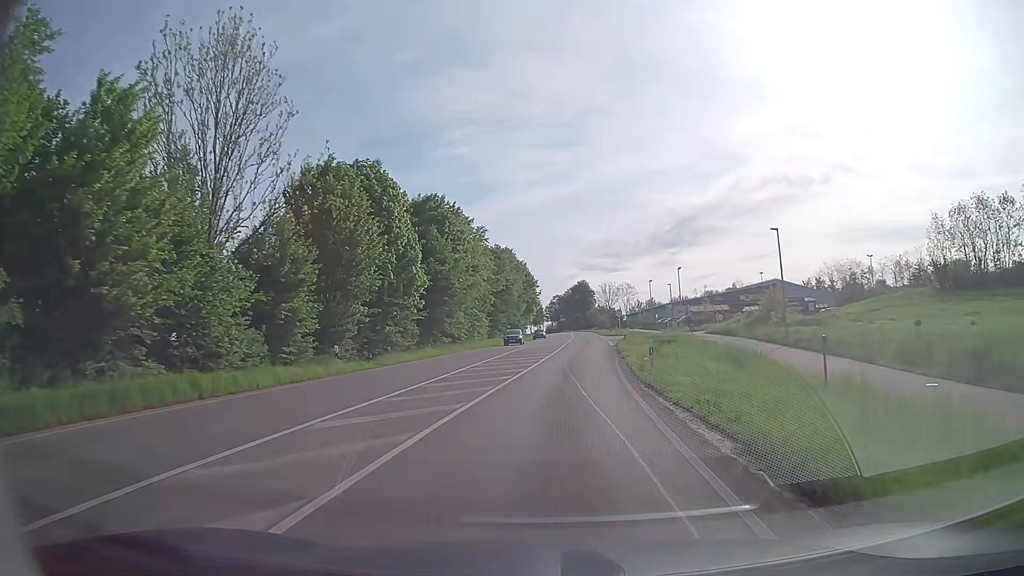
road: secondary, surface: asphalt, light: Day
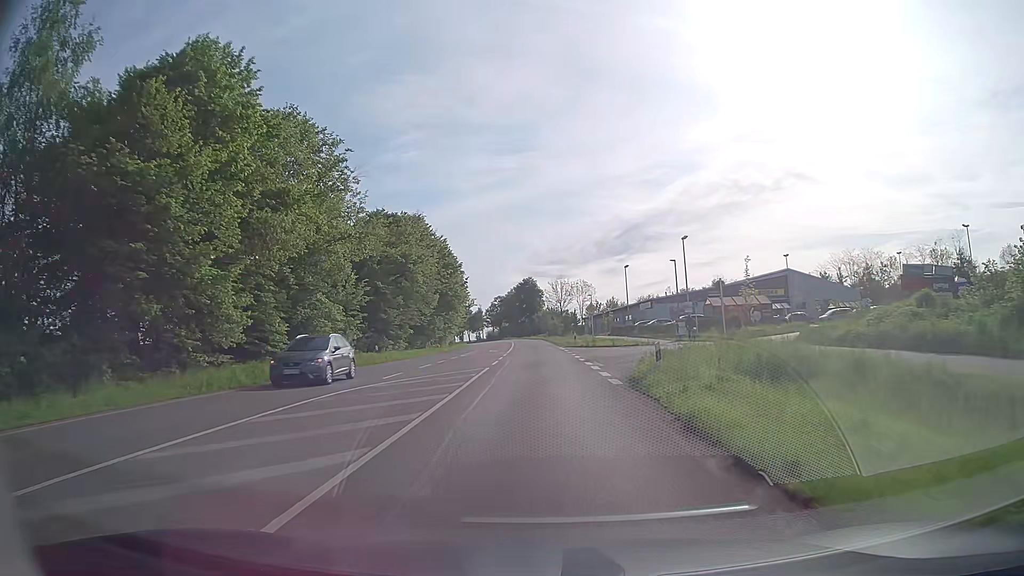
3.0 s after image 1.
(+1.8, +34.7) m; +4°
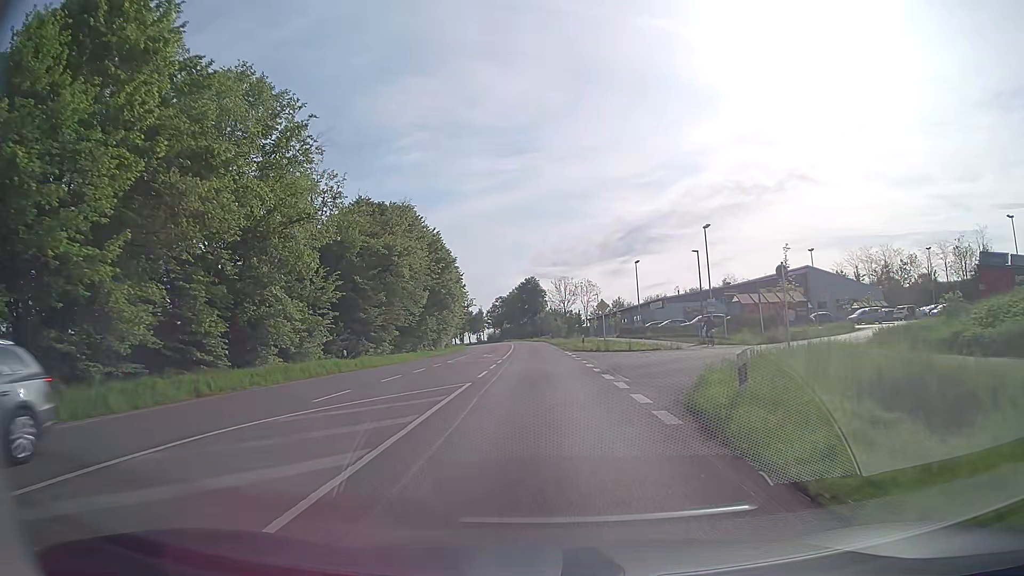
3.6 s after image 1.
(0.0, +6.9) m; -1°
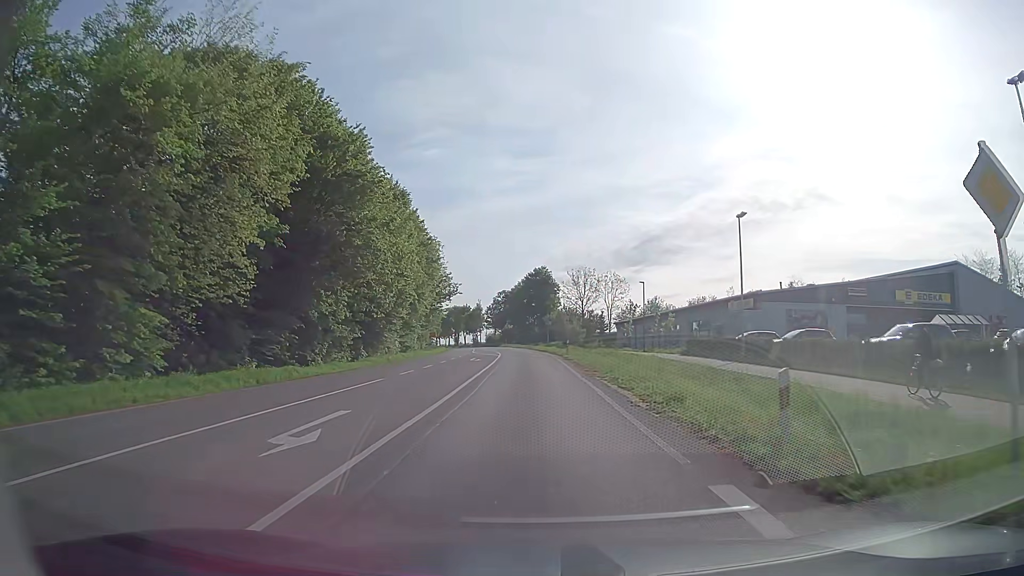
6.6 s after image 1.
(-0.2, +35.0) m; -1°
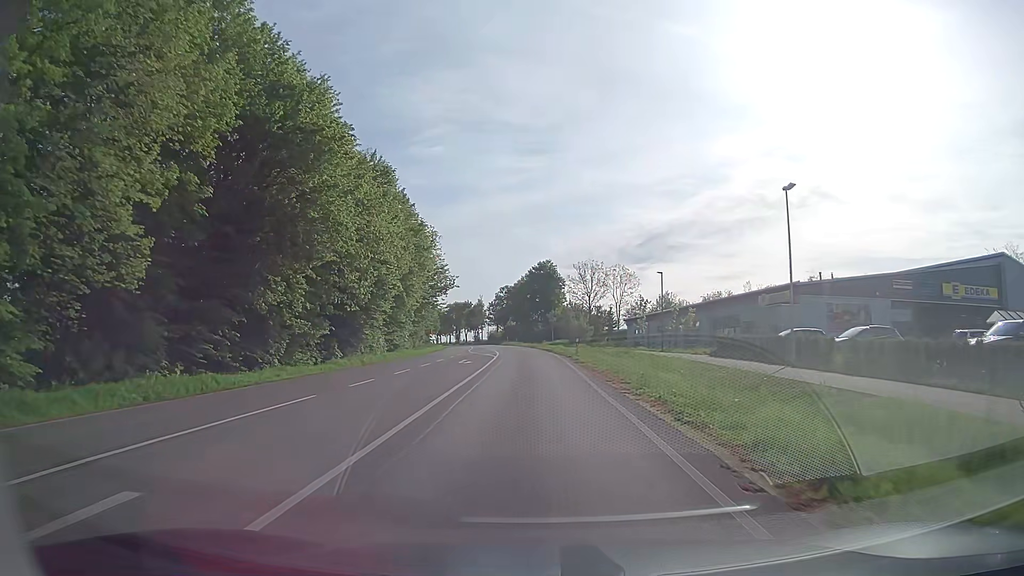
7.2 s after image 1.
(0.0, +7.1) m; 0°
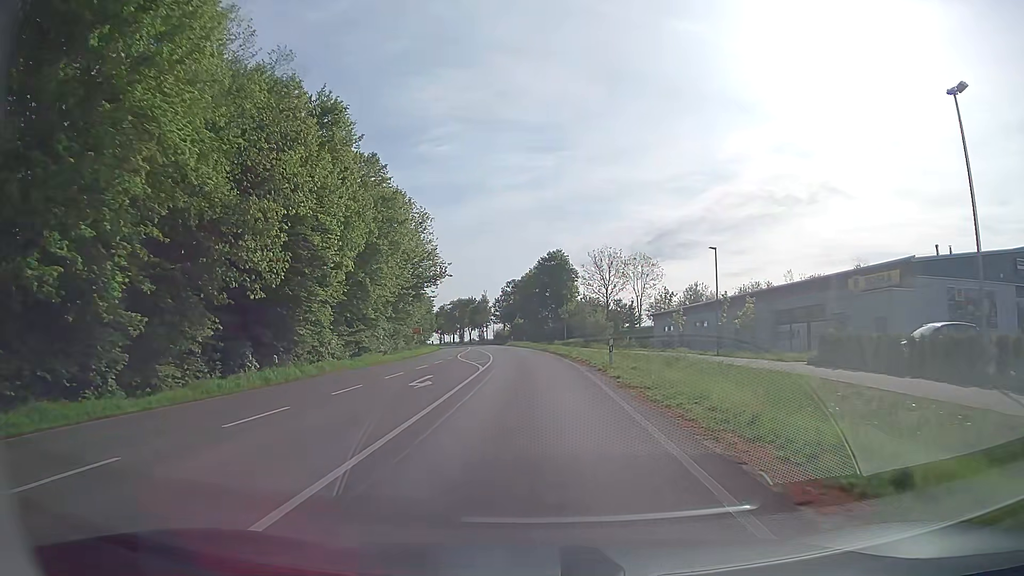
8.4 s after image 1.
(-0.1, +14.1) m; 0°
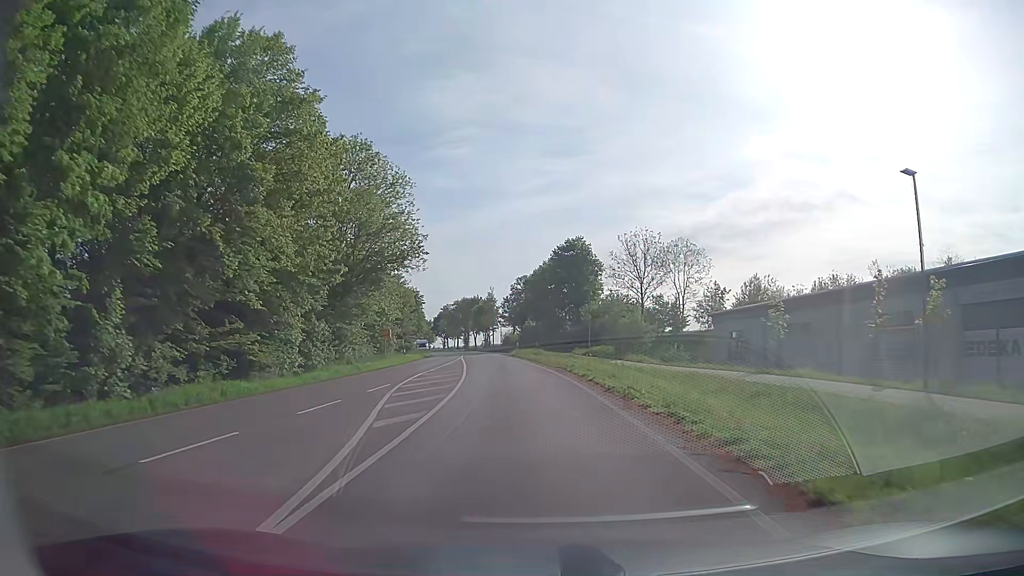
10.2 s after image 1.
(-0.5, +20.9) m; -2°
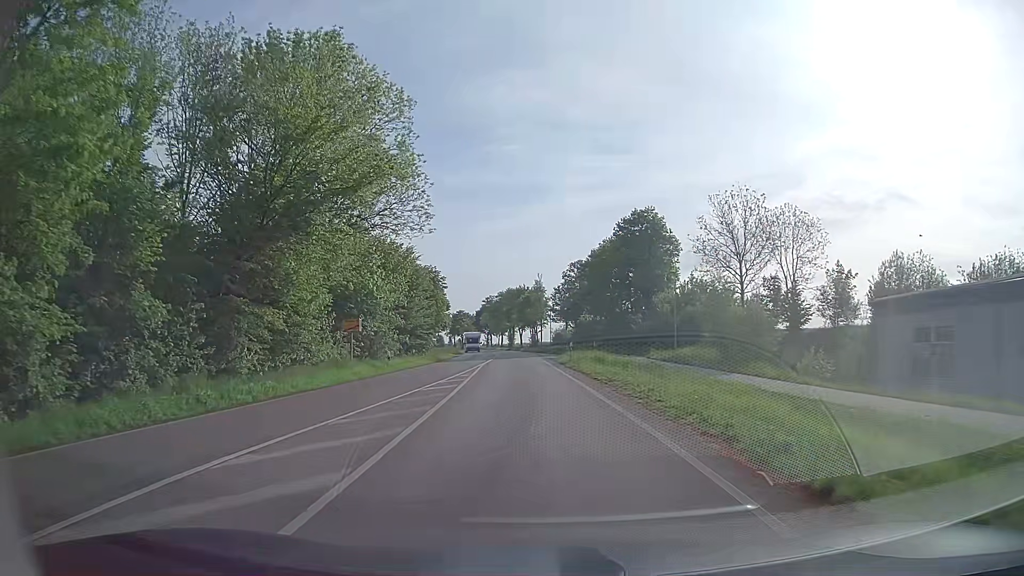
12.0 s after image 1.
(-0.7, +21.0) m; -5°
